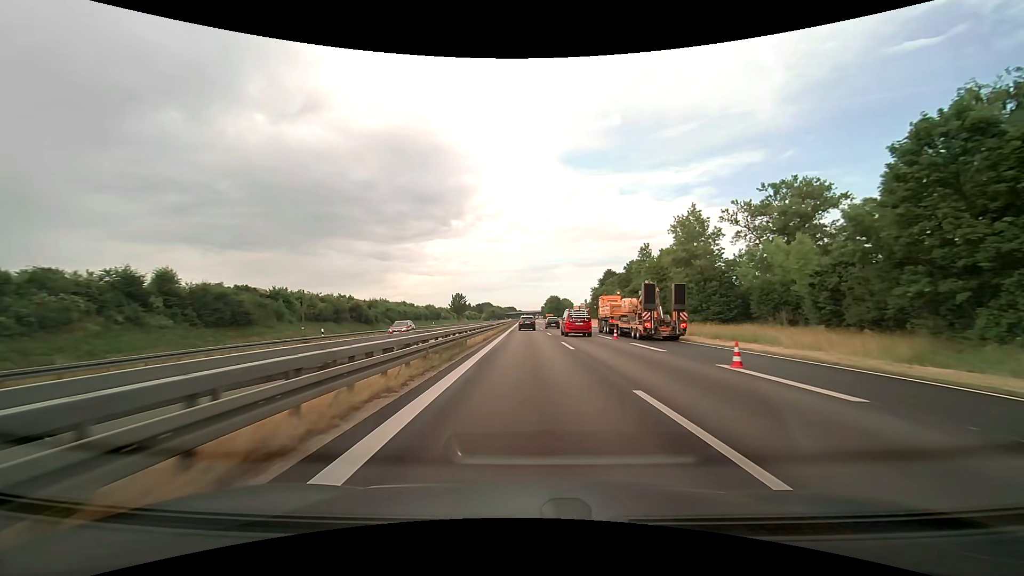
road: trunk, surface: asphalt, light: Day
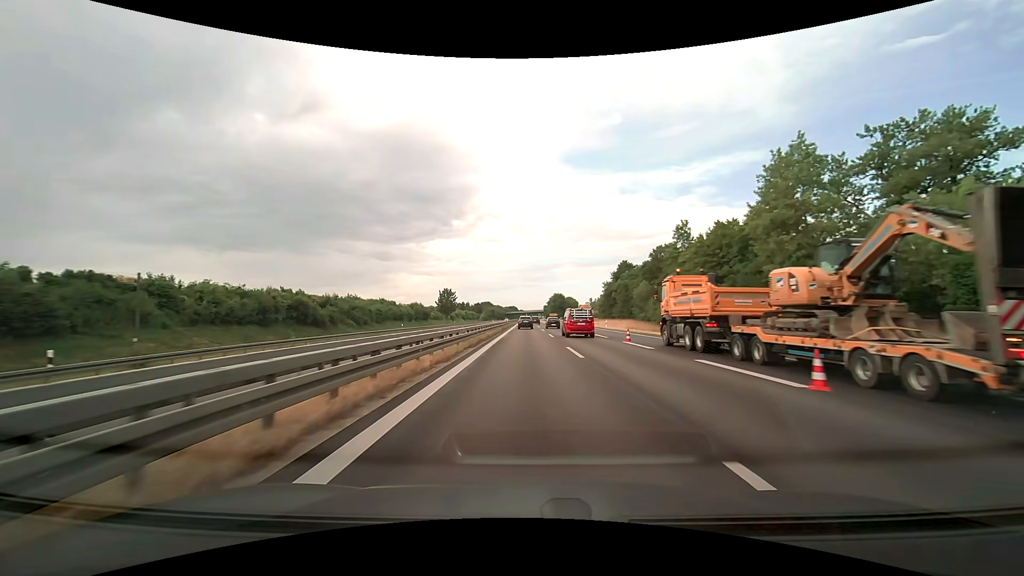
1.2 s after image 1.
(0.0, +22.6) m; 0°
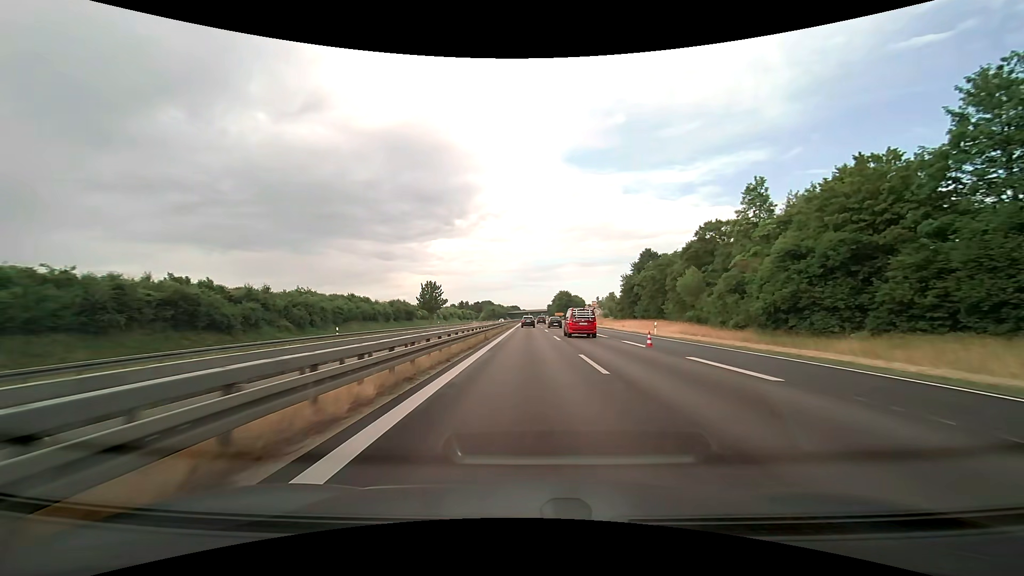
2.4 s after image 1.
(-0.2, +23.0) m; 0°
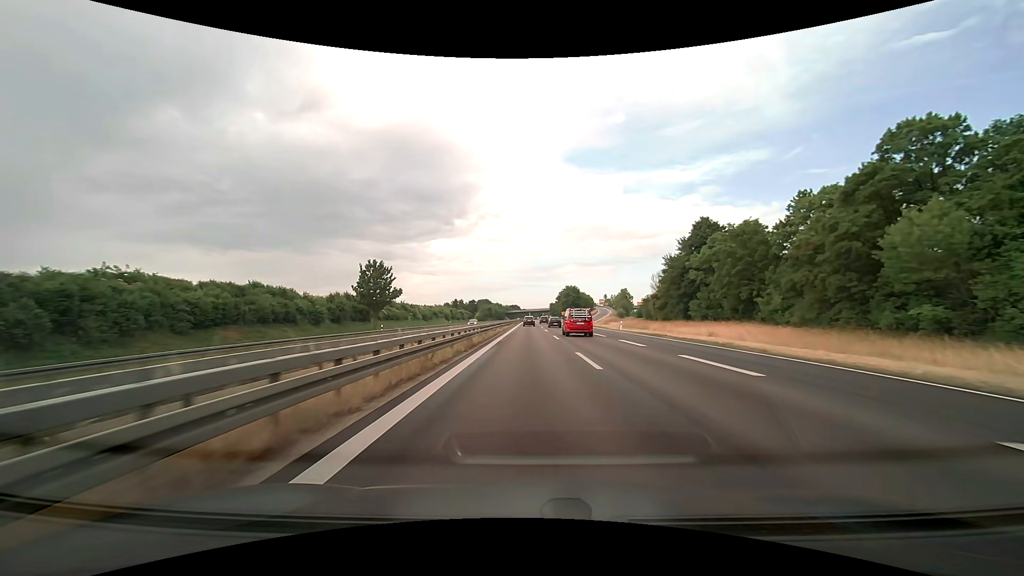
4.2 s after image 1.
(0.0, +35.3) m; 0°
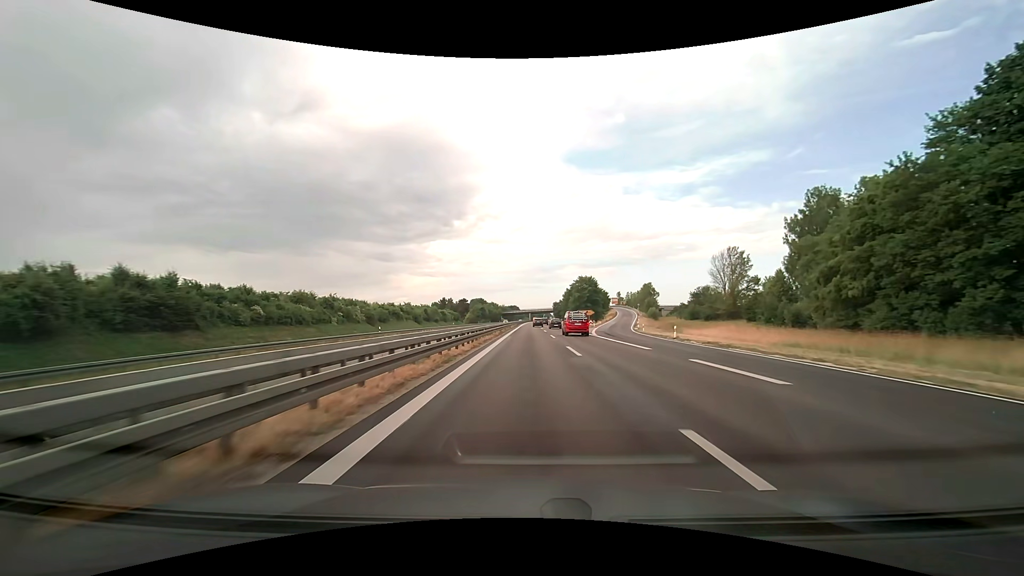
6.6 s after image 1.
(-0.1, +49.4) m; 0°
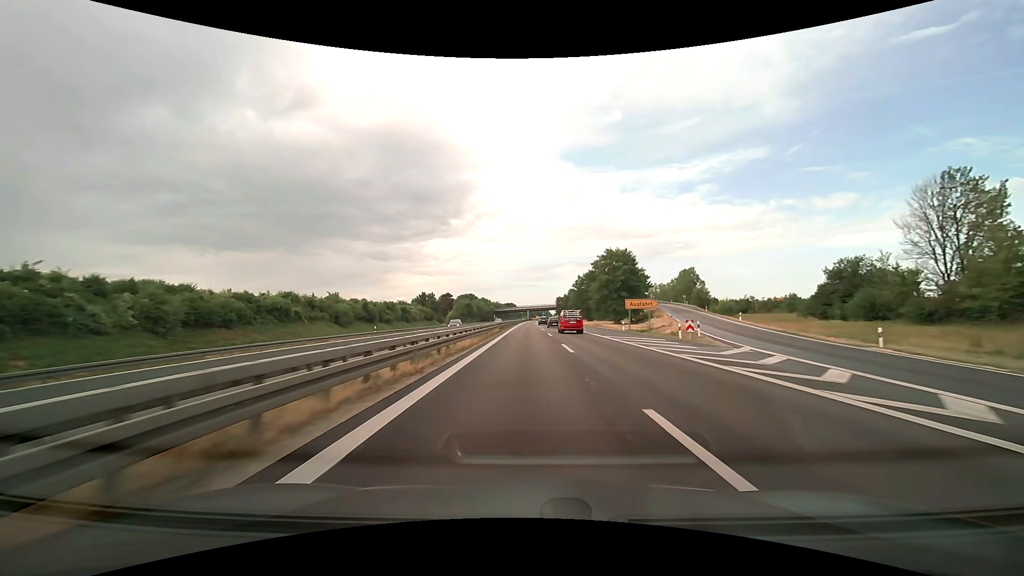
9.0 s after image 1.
(+0.2, +53.5) m; 0°
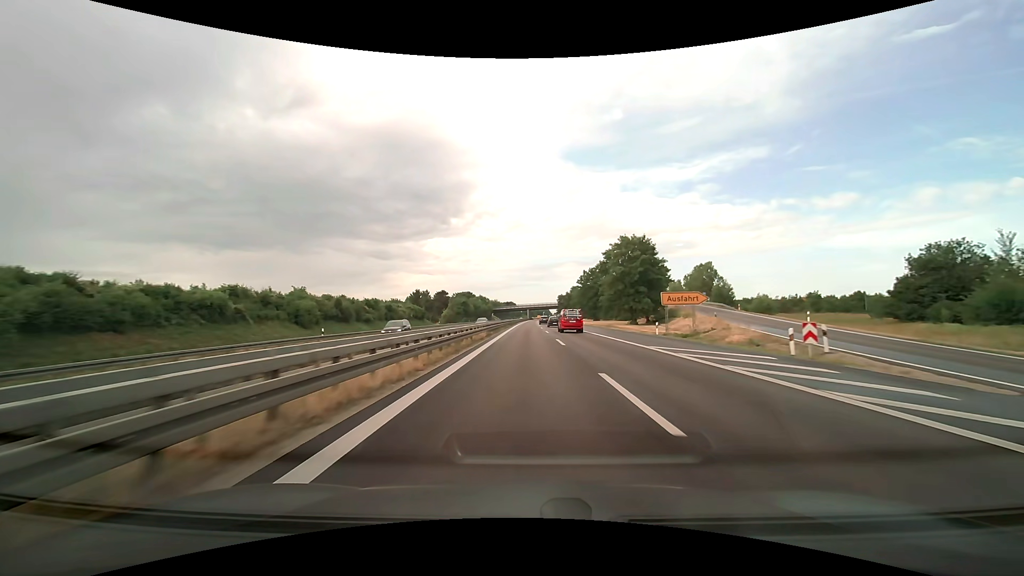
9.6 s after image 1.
(0.0, +13.6) m; 0°
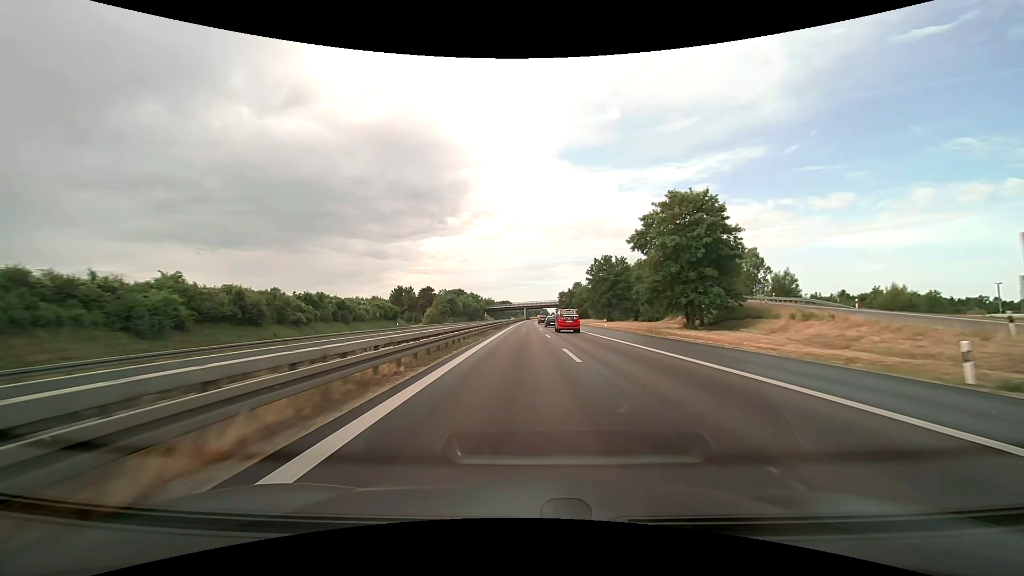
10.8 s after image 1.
(+0.1, +27.2) m; 0°
(0, +10) (0, +20) (0, +30) (0, +40) (+1, +50) (+1, +60) (+1, +70) (+2, +80) (+2, +90) (+3, +100) m
